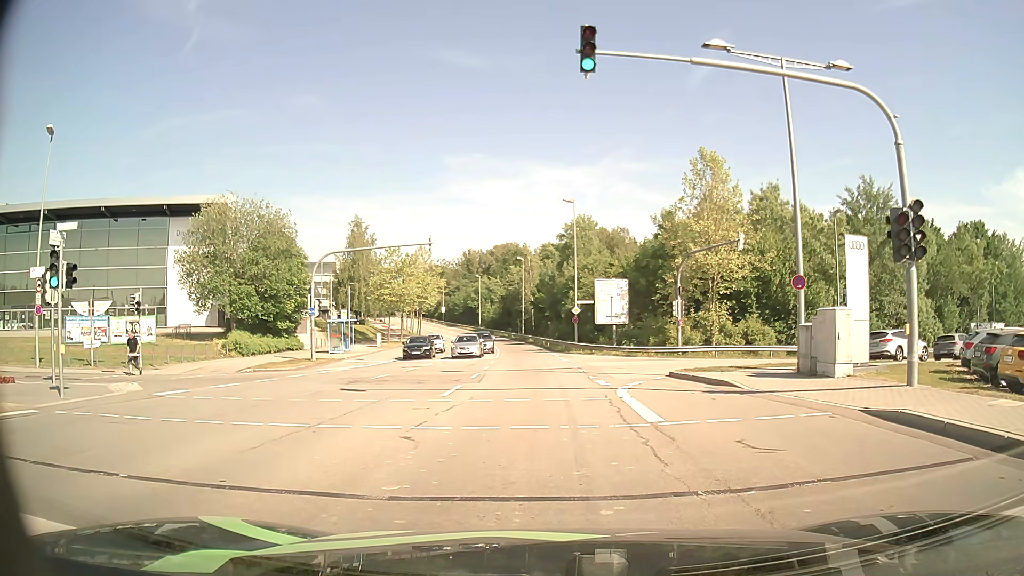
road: secondary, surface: asphalt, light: Day
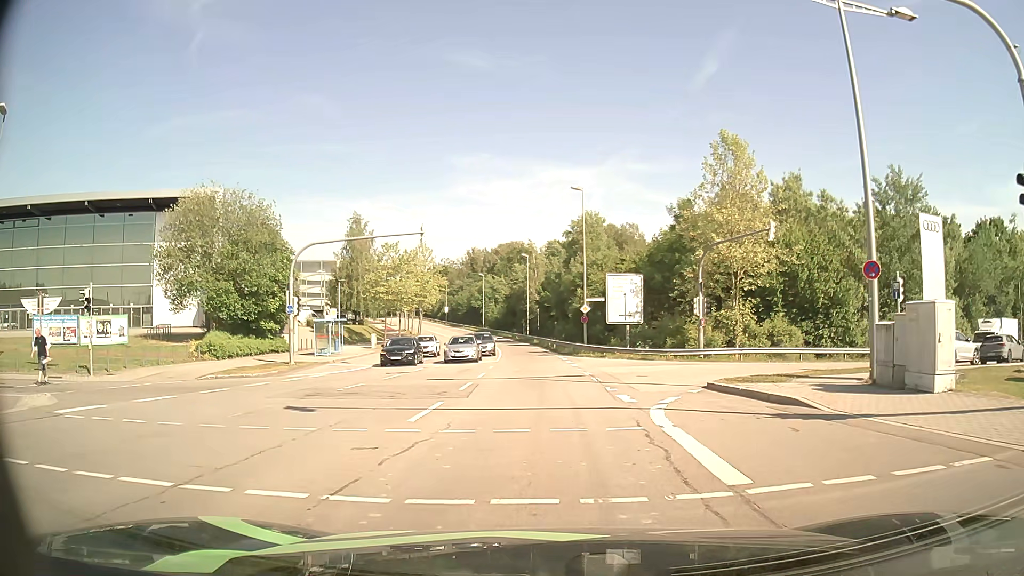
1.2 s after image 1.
(-0.1, +4.4) m; -1°
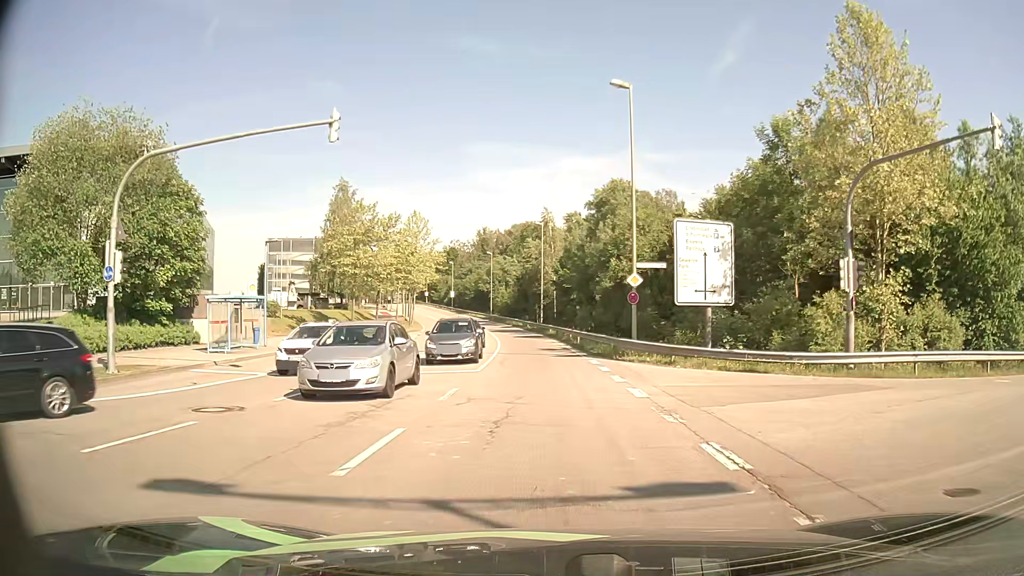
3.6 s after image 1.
(-0.3, +16.7) m; -2°
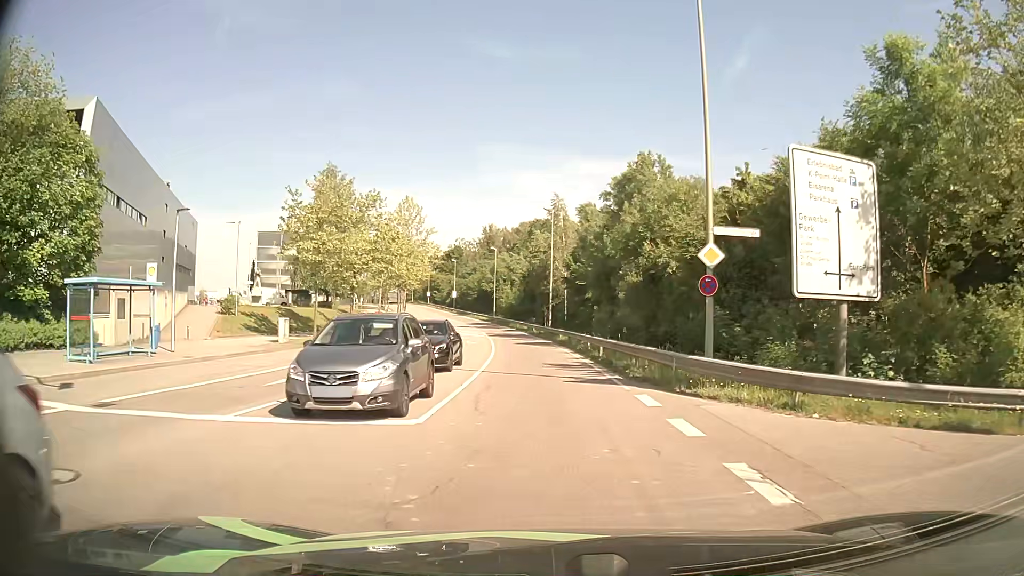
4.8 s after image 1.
(-0.1, +10.2) m; -1°
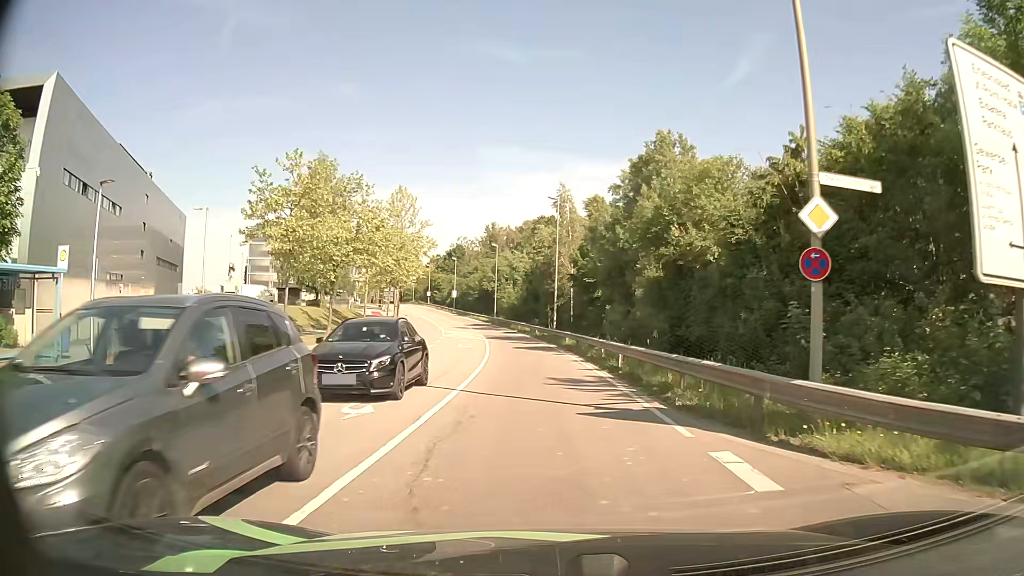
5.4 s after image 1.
(0.0, +5.6) m; -1°
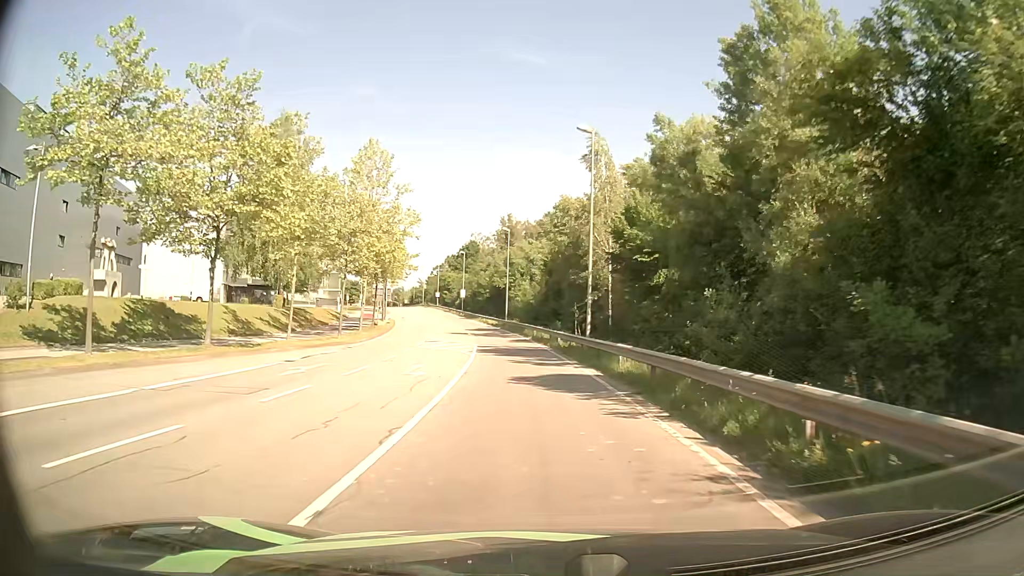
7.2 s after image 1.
(-0.2, +18.4) m; -1°
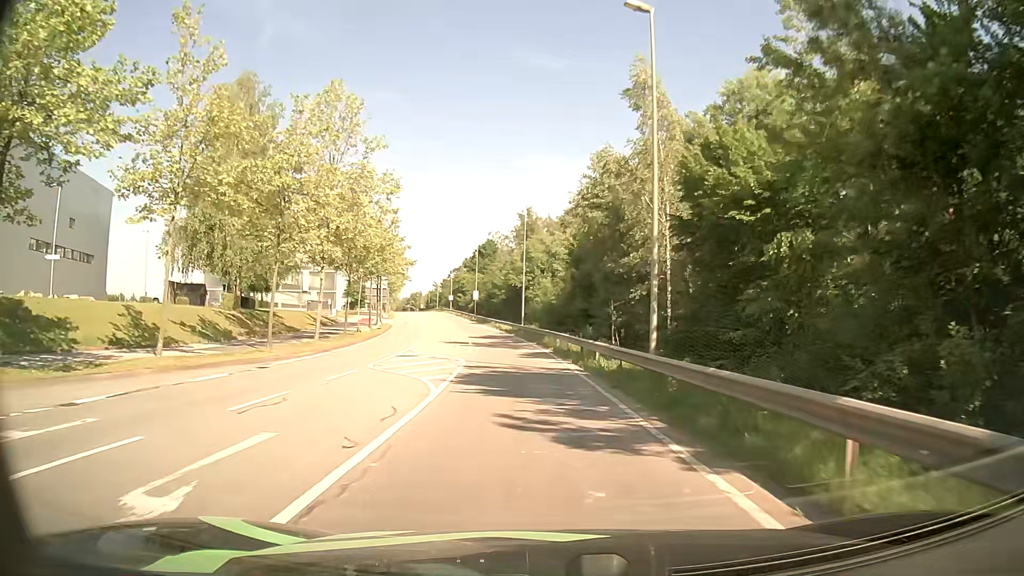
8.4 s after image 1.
(-0.2, +13.3) m; -2°
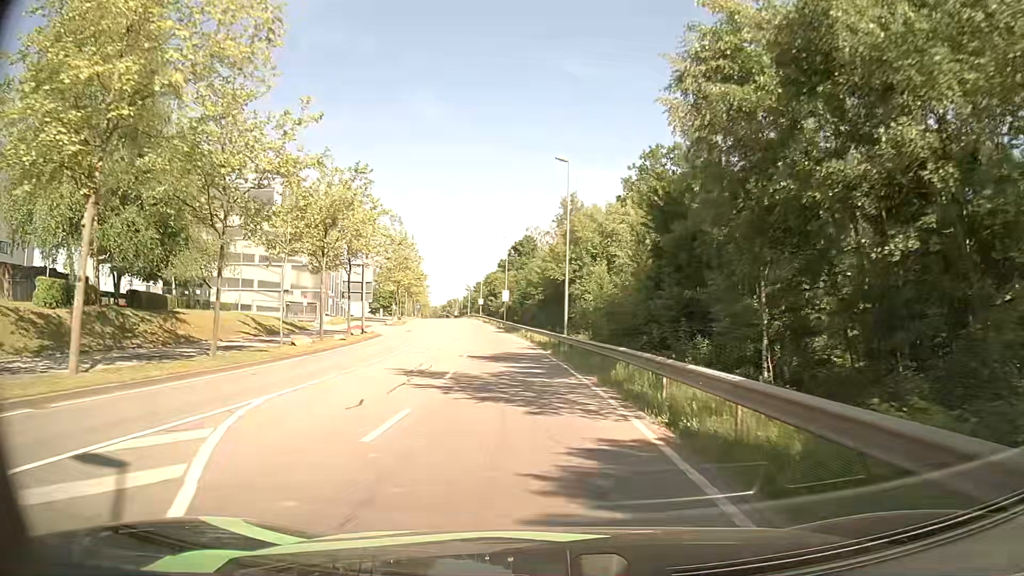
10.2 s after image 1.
(-0.8, +21.6) m; -4°
(0, +10) (-1, +20) (-2, +30) (-3, +40) (-4, +50) (-6, +60) (-7, +70) (-9, +79) (-10, +89) (-12, +99) m
